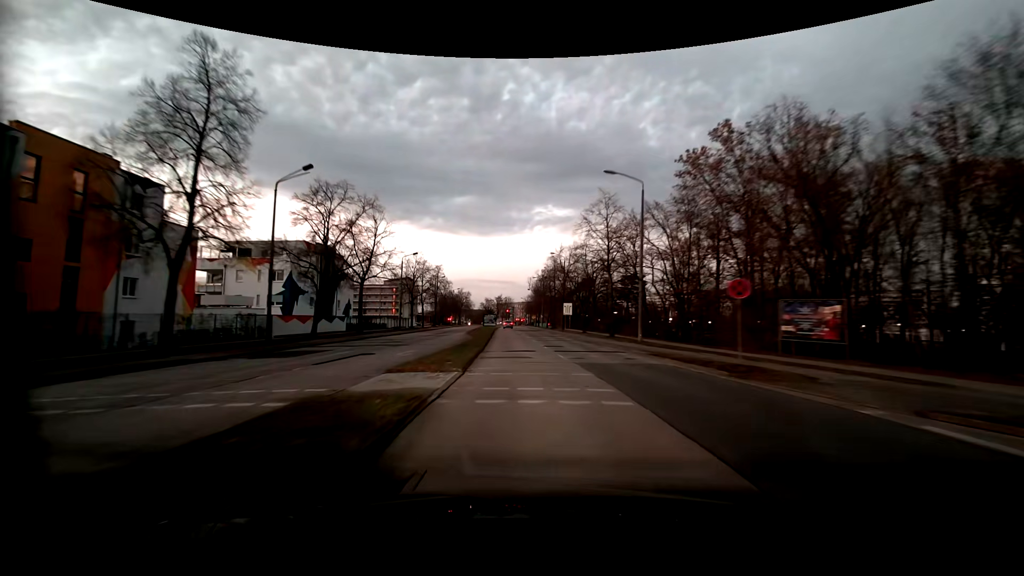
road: tertiary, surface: concrete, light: Dusk
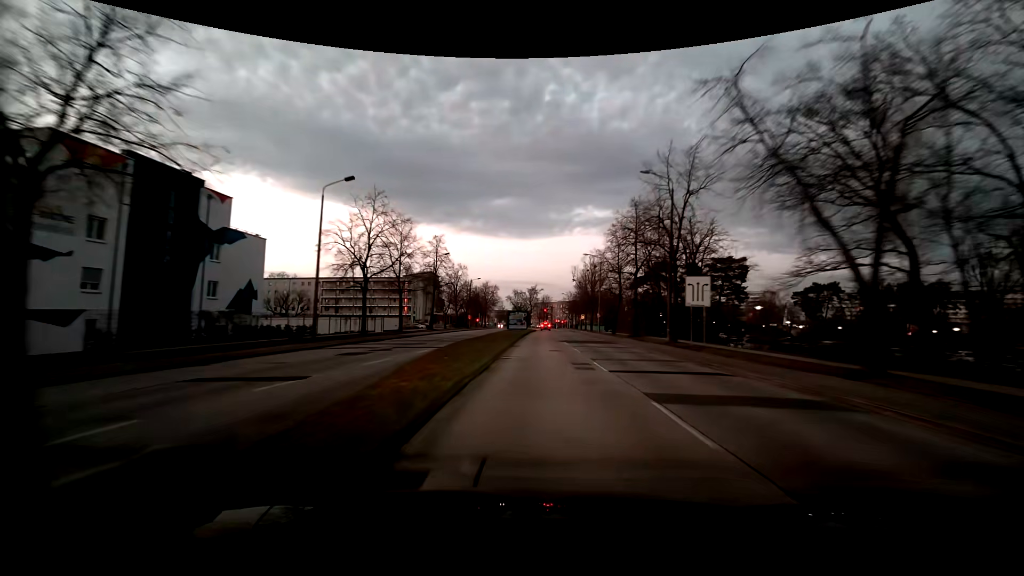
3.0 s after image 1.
(-2.0, +40.5) m; -4°
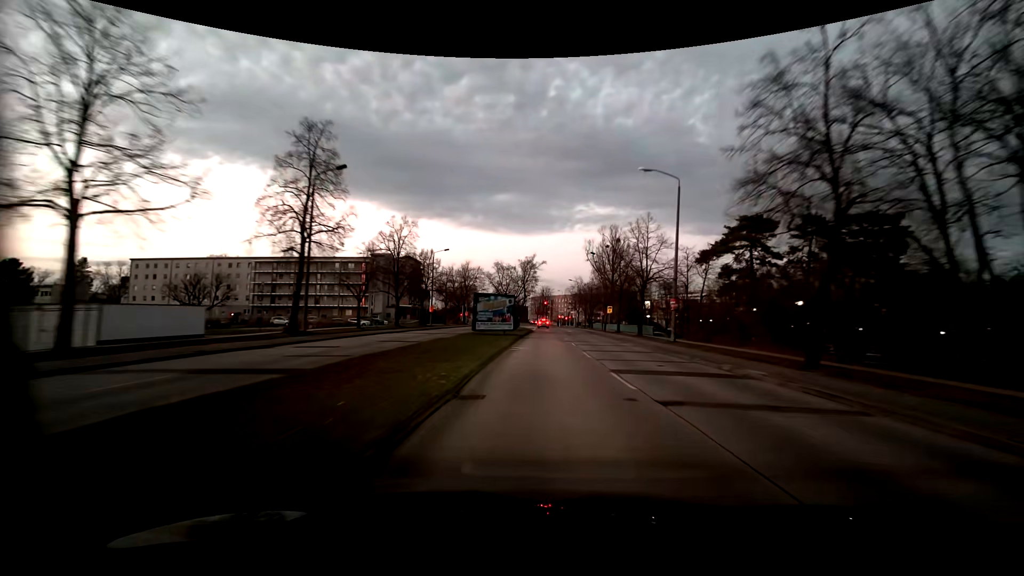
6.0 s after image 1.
(0.0, +40.3) m; +1°
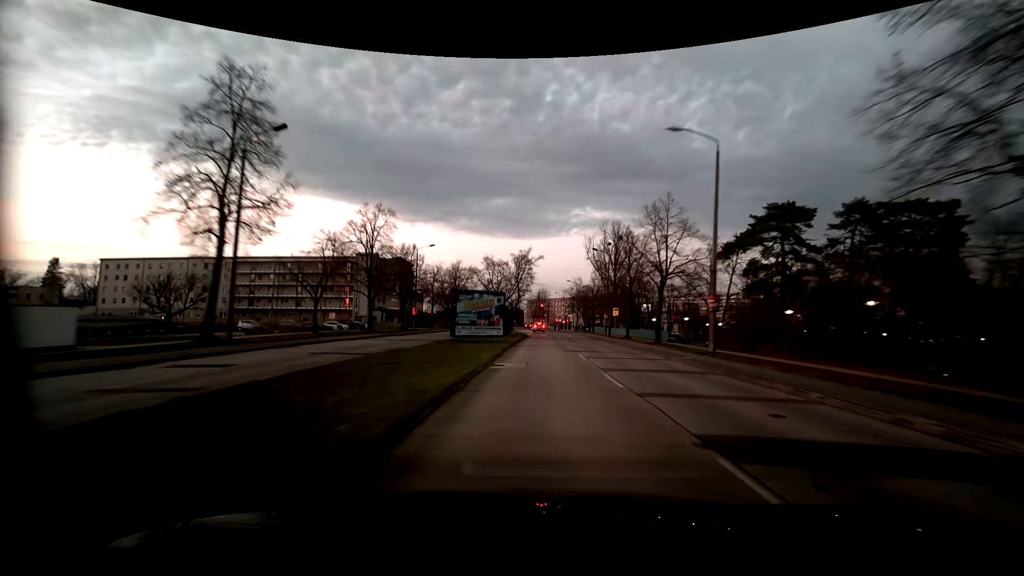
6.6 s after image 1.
(-0.1, +7.8) m; -1°
(0, +10) (0, +20) (+1, +30) (+1, +40) (+1, +50) (+2, +60) (+2, +70) (+2, +80) (+2, +90) (+2, +100) m
